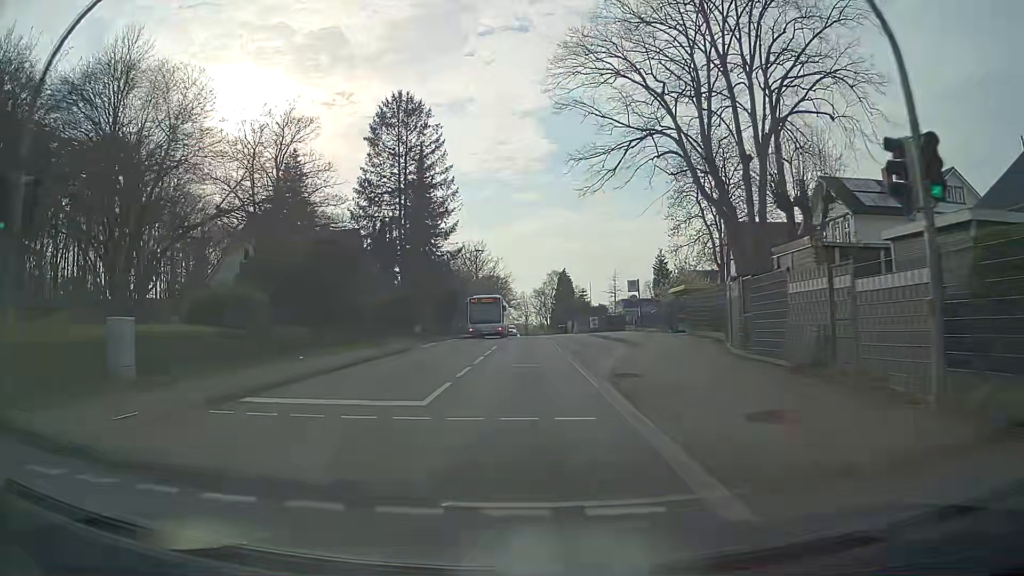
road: secondary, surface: asphalt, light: Day
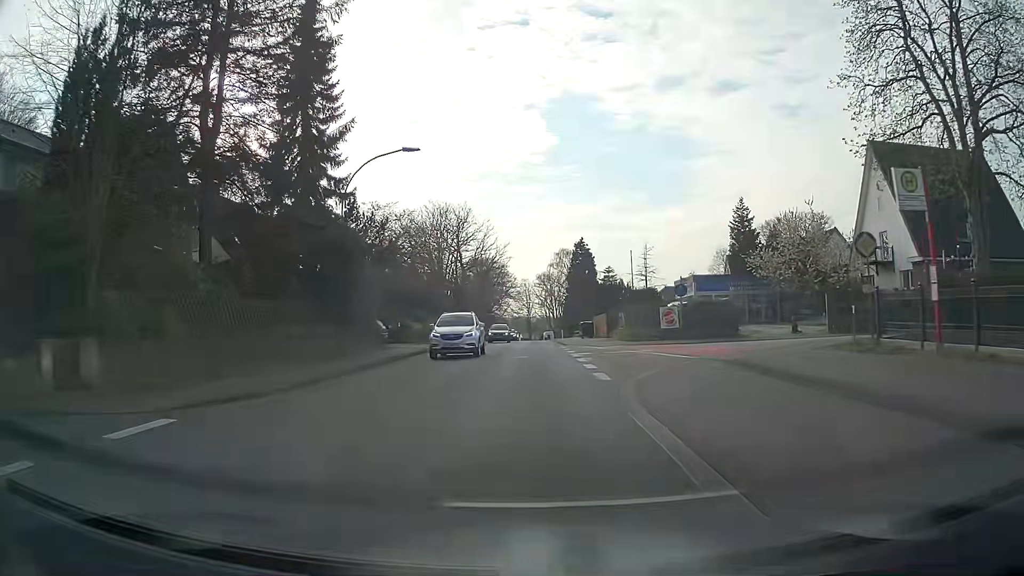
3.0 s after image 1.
(+0.1, +36.0) m; 0°
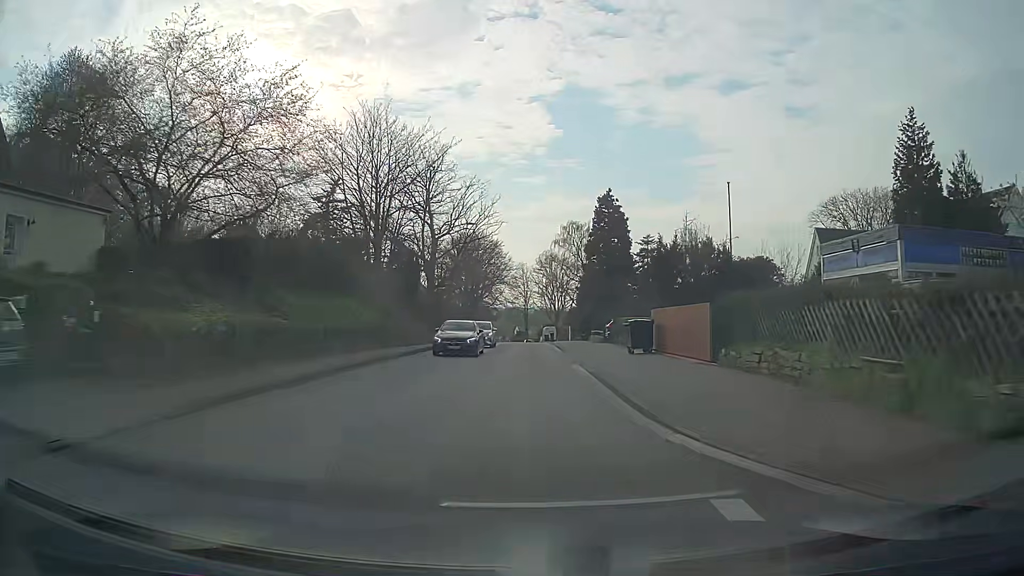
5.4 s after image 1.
(+0.3, +28.3) m; +1°
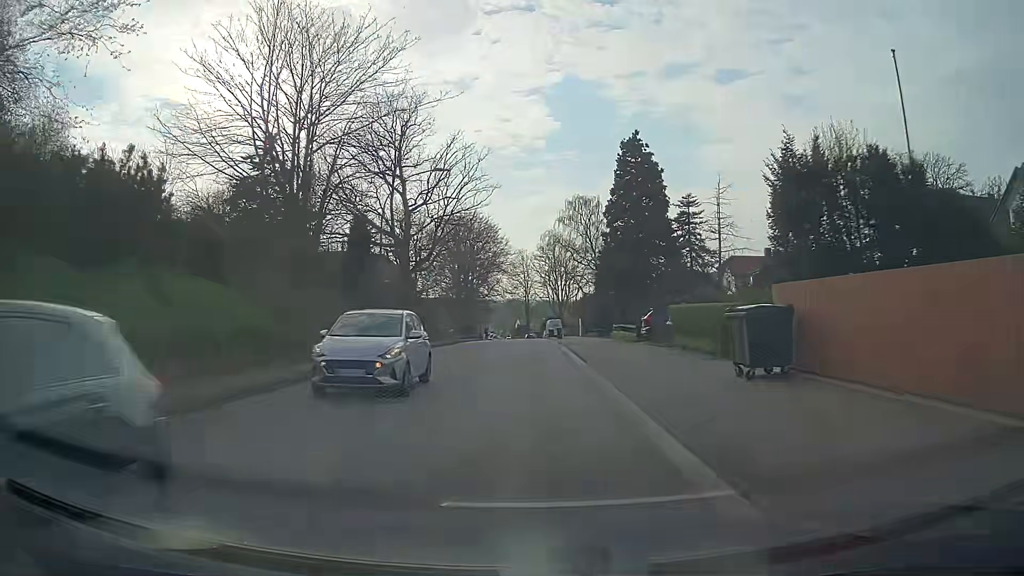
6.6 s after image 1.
(-0.1, +14.6) m; 0°
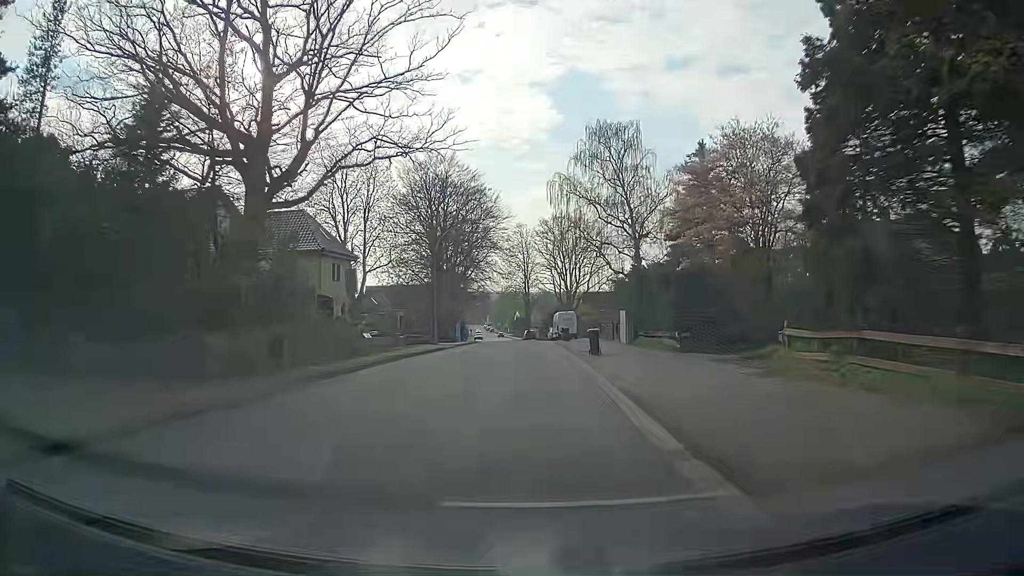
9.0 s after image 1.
(-0.2, +29.7) m; 0°
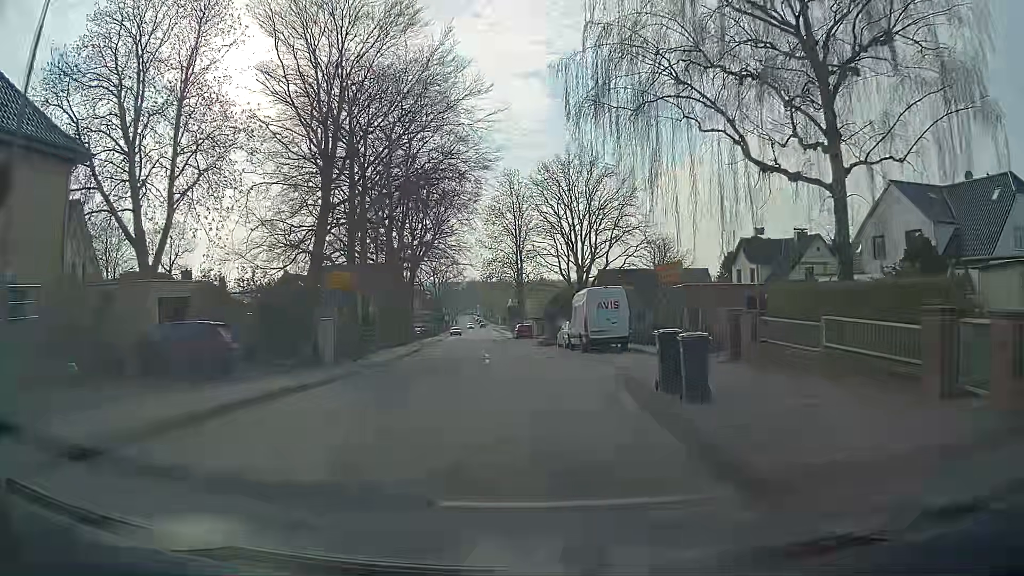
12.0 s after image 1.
(0.0, +36.2) m; 0°
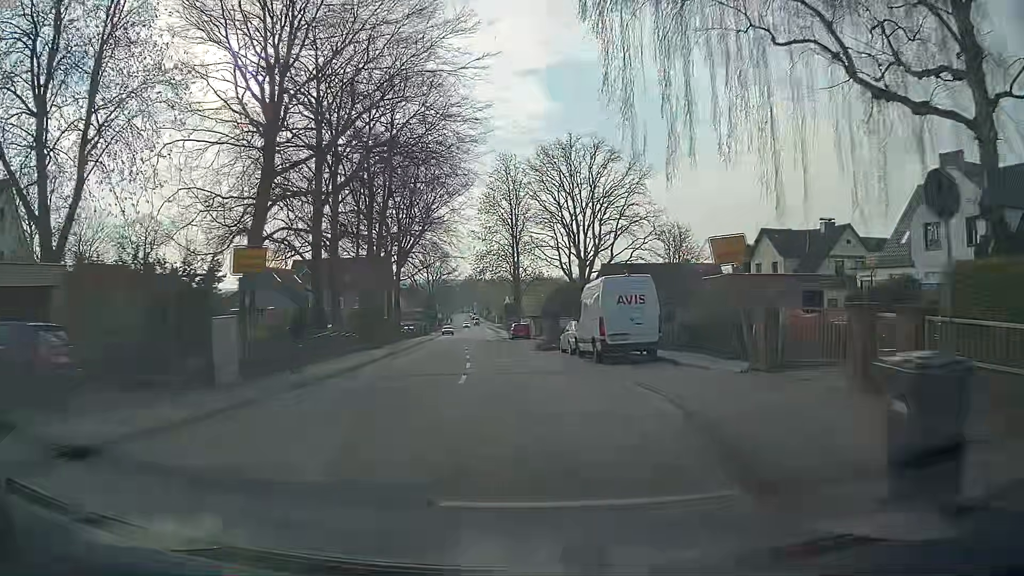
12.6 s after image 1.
(+0.1, +7.2) m; +1°
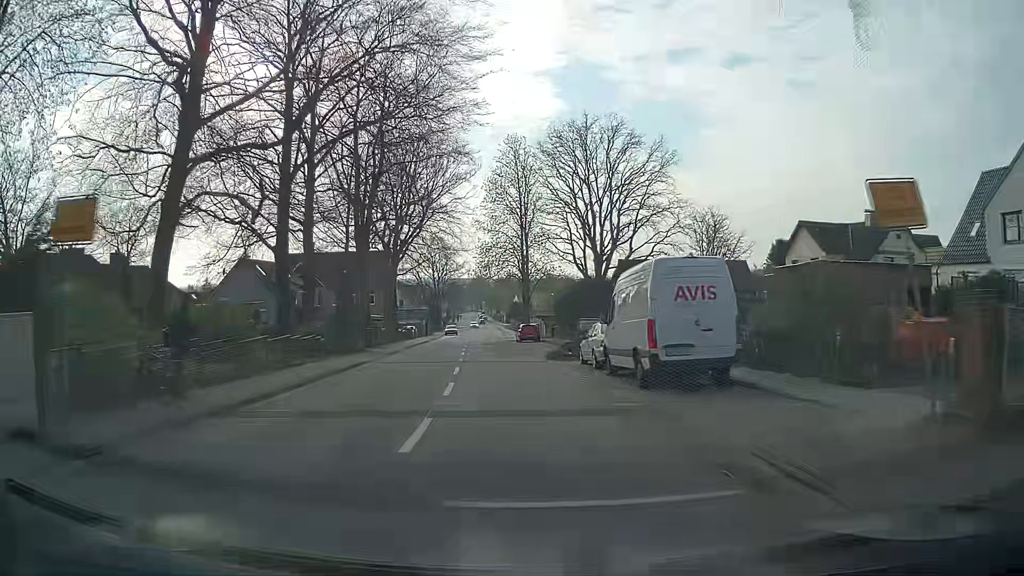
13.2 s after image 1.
(0.0, +7.2) m; -1°
(0, +10) (-1, +20) (-1, +30) (-2, +40) (-3, +50) (-4, +60) (-4, +70) (-5, +80) (-5, +90) (-6, +100) m
